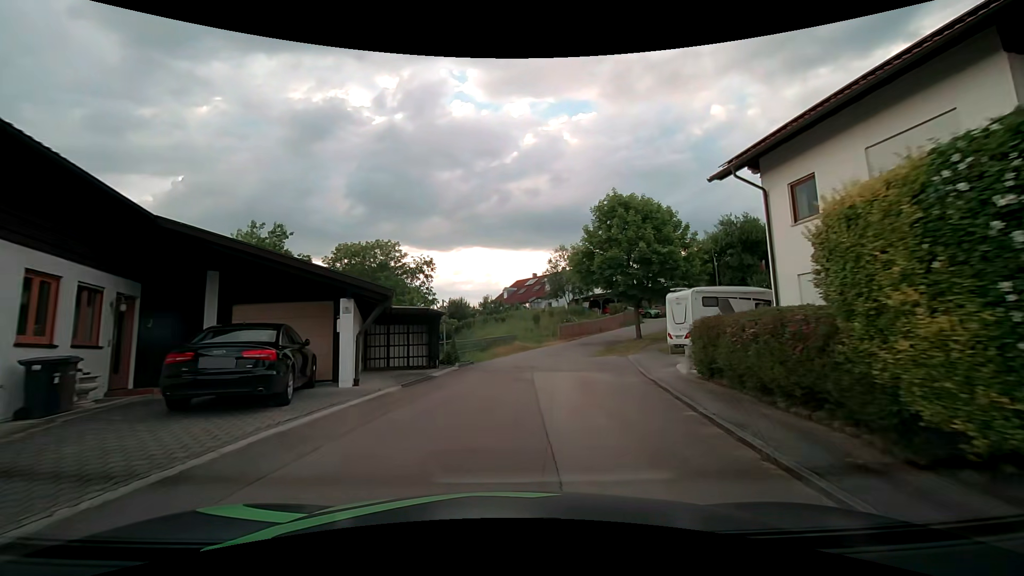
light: Day
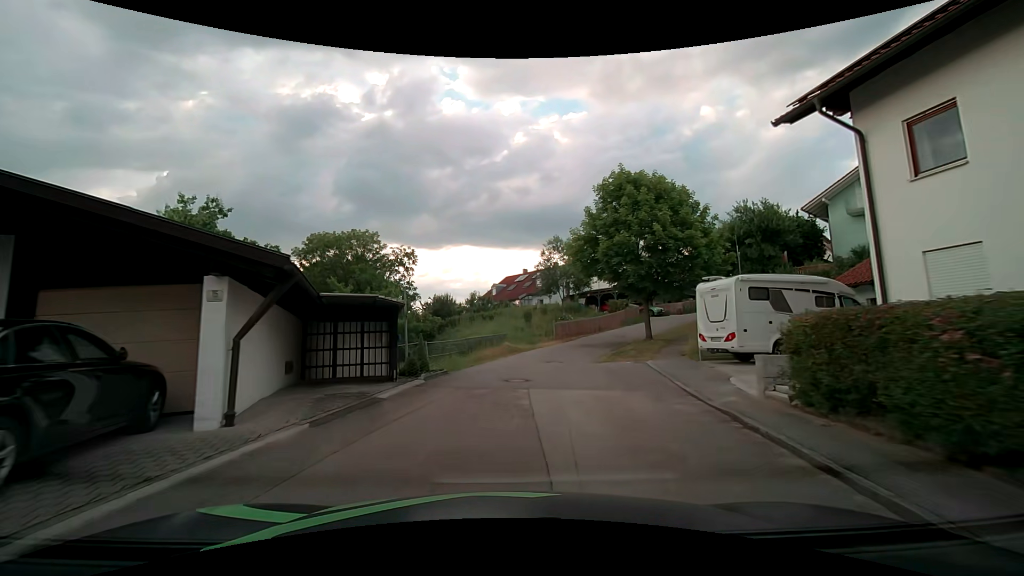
(0.0, +4.8) m; +1°
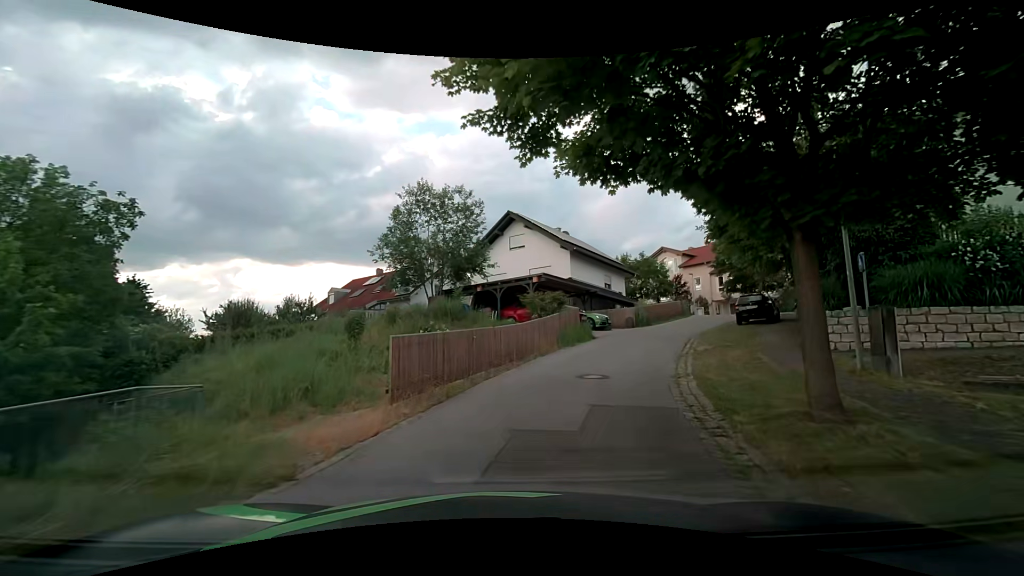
(+2.1, +22.6) m; +15°
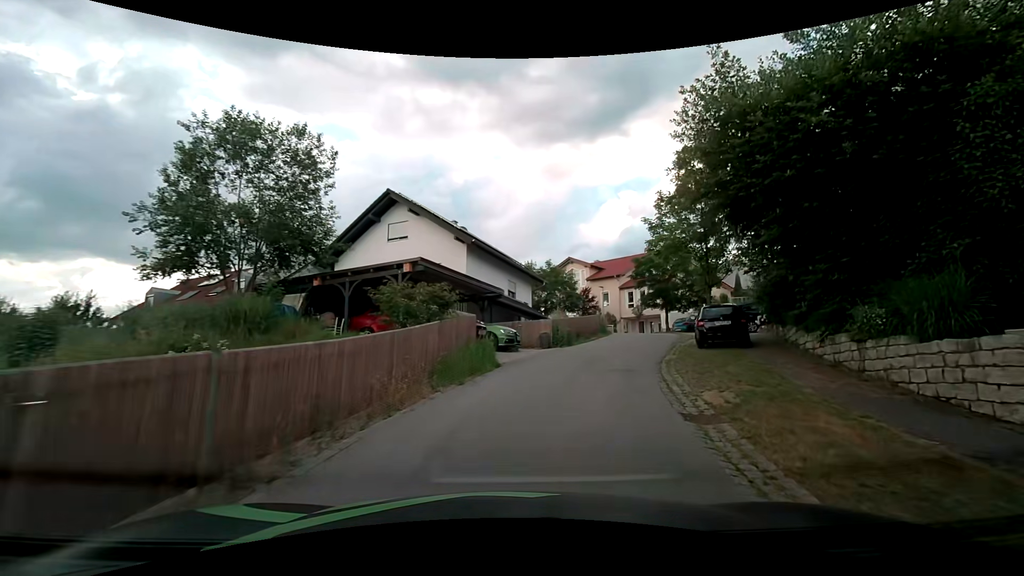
(+0.8, +8.9) m; +11°
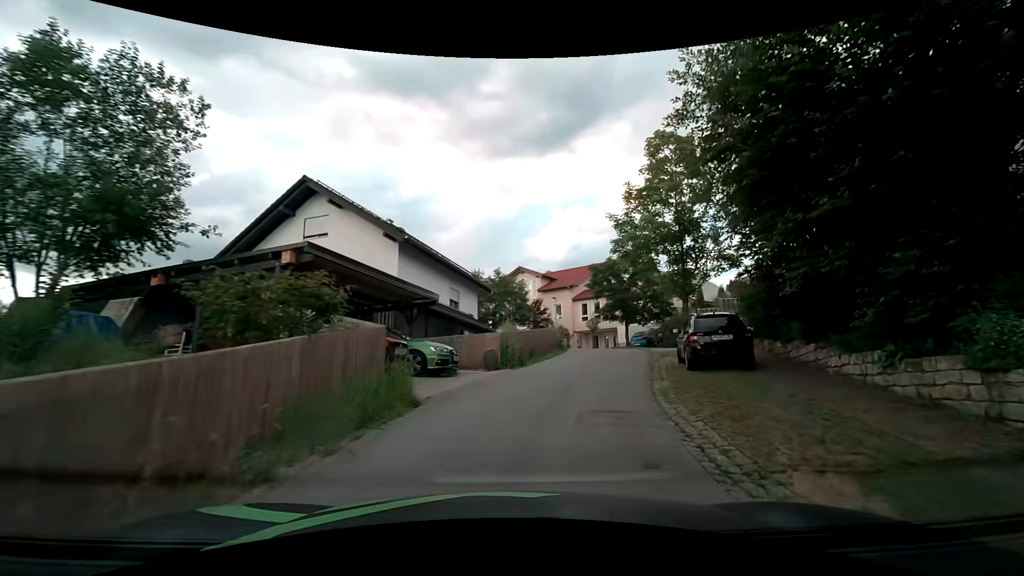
(+0.3, +4.4) m; +6°
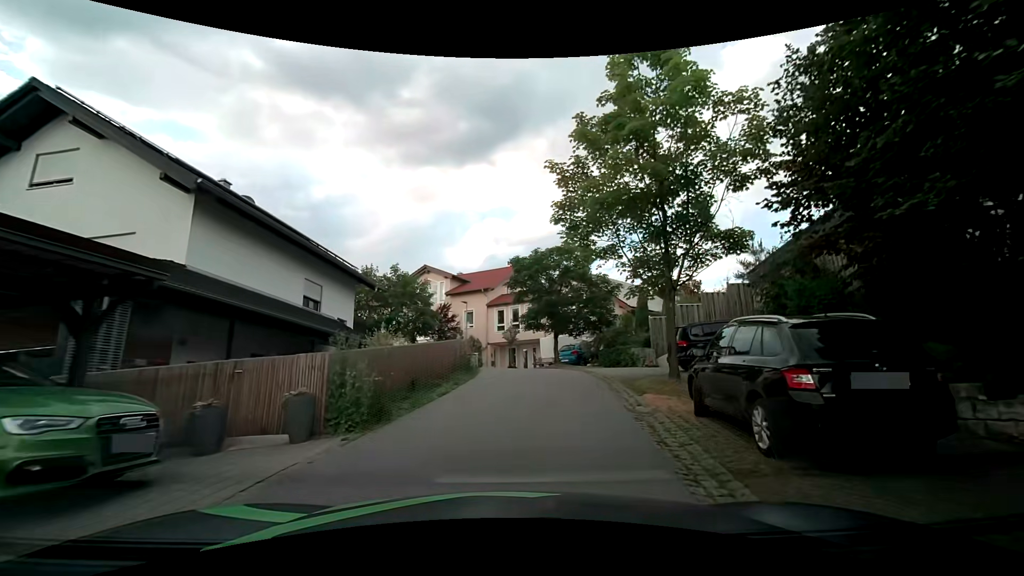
(+1.0, +8.4) m; +10°
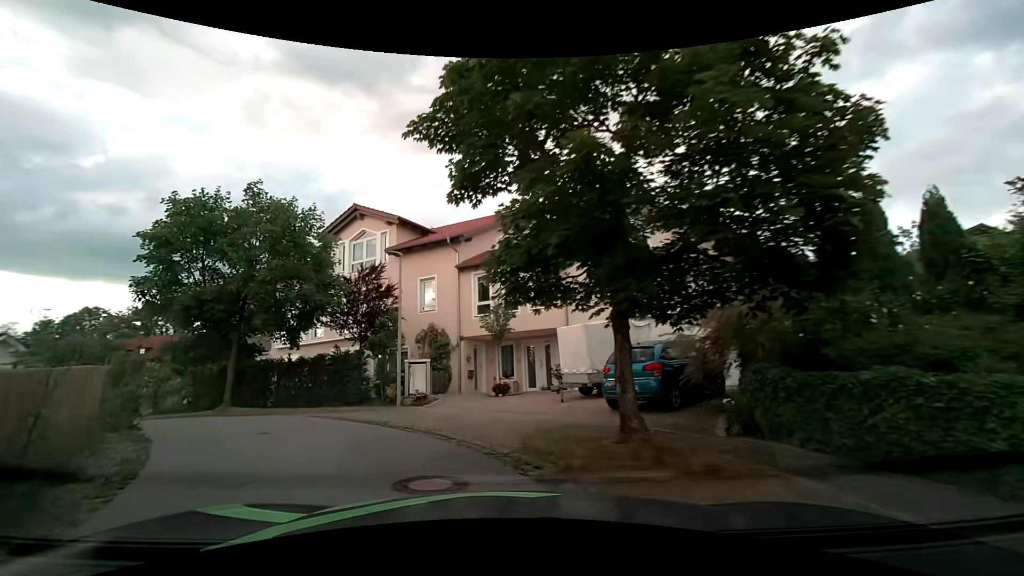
(+1.9, +19.4) m; 0°
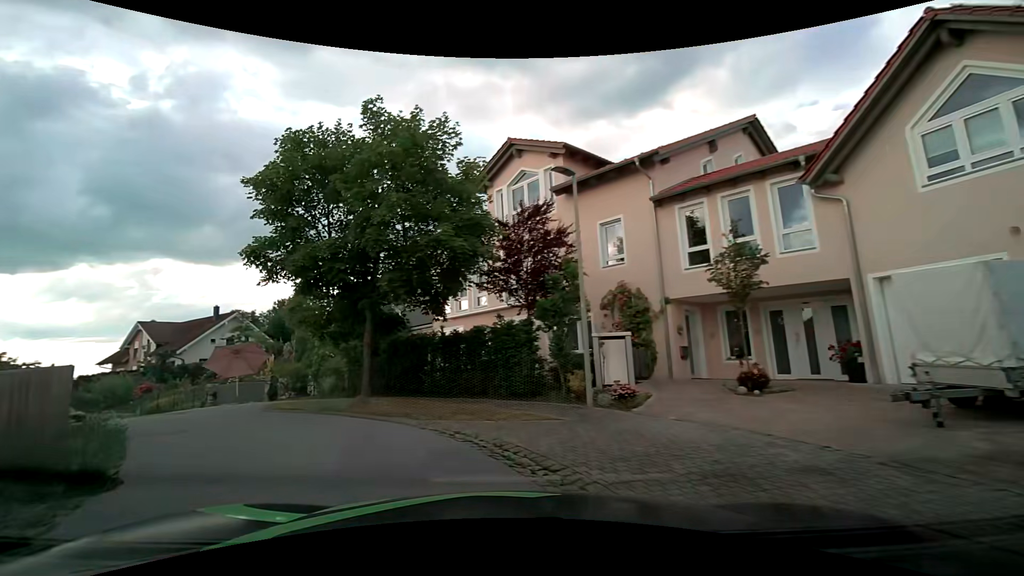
(-1.0, +6.4) m; -20°
